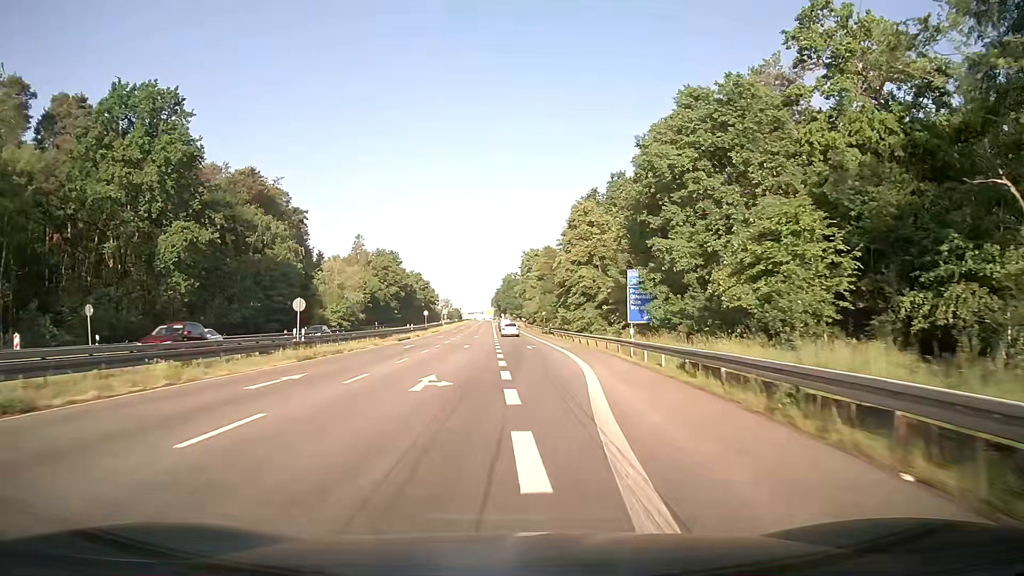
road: secondary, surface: asphalt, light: Day
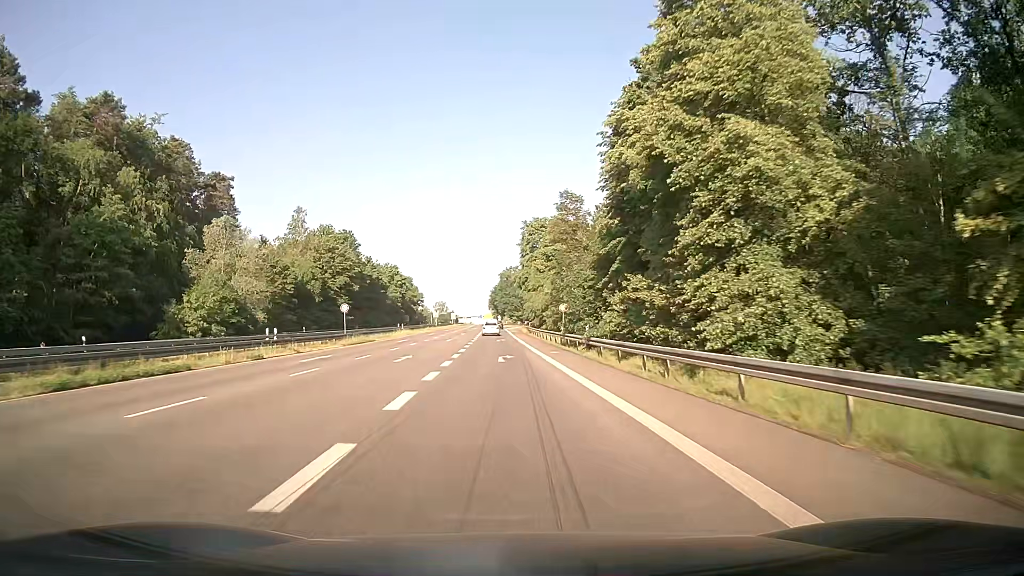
(+0.6, +42.9) m; 0°
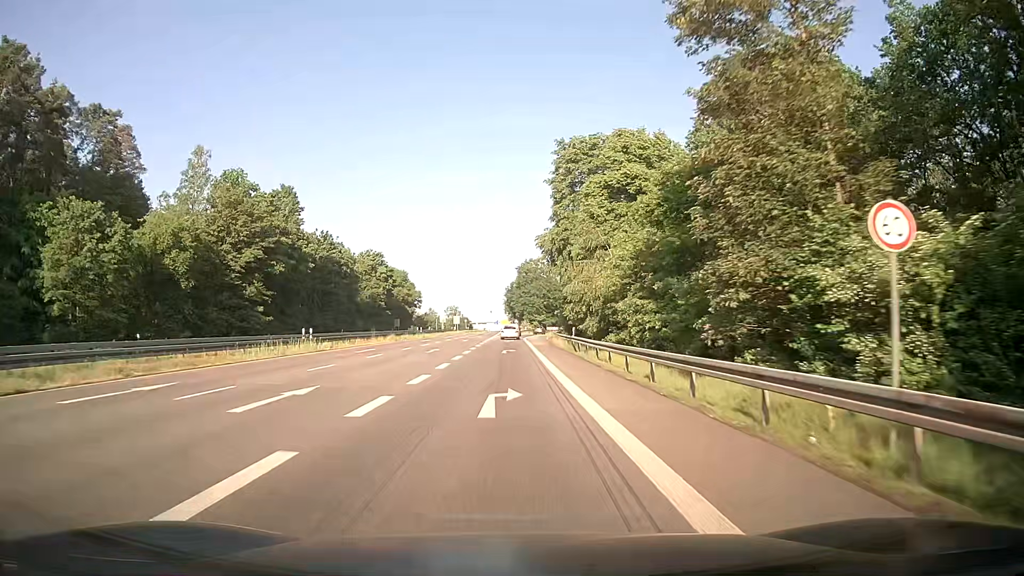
(-0.6, +42.8) m; -2°
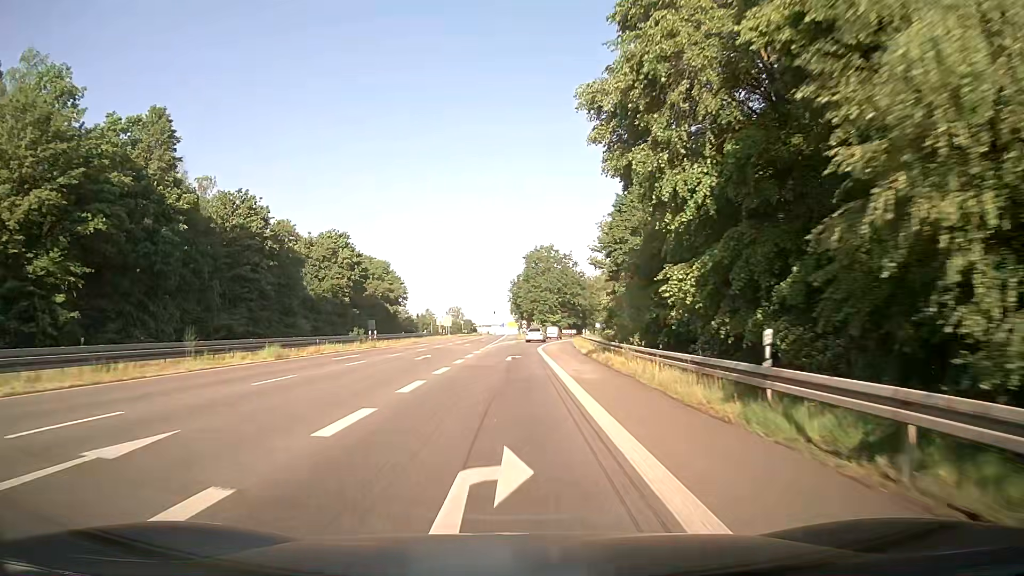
(0.0, +32.0) m; 0°
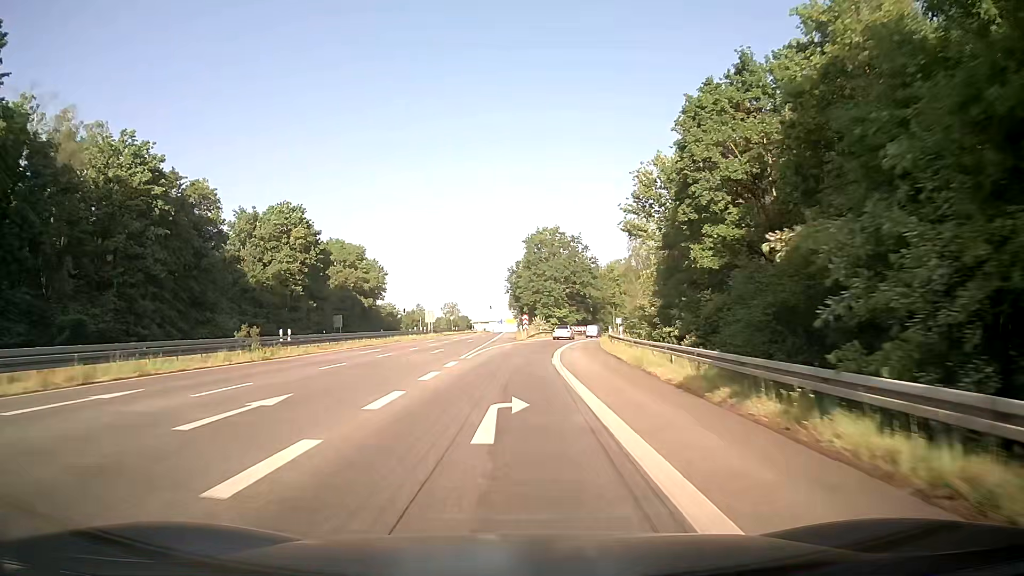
(0.0, +21.3) m; 0°
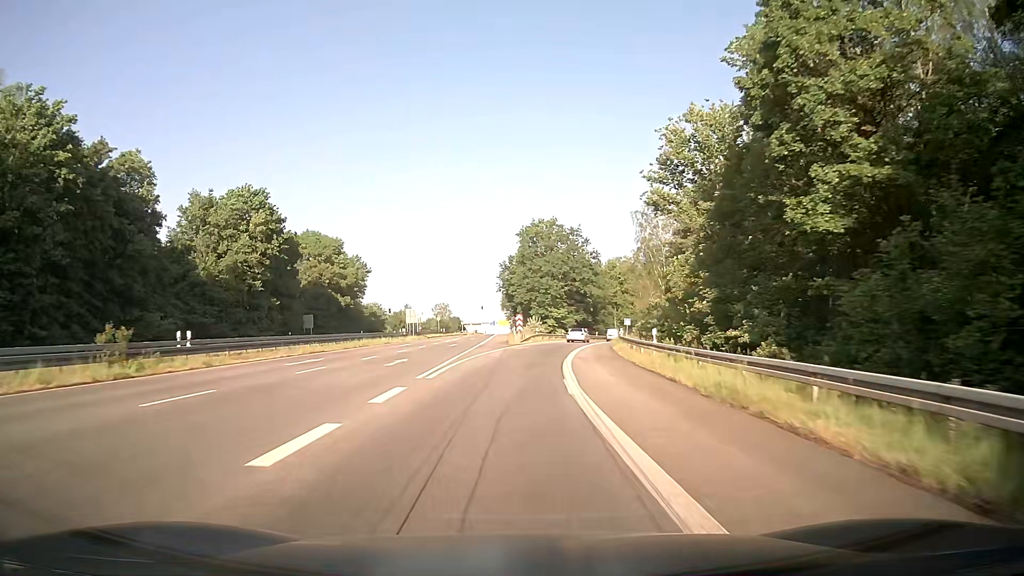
(+0.1, +10.7) m; +1°
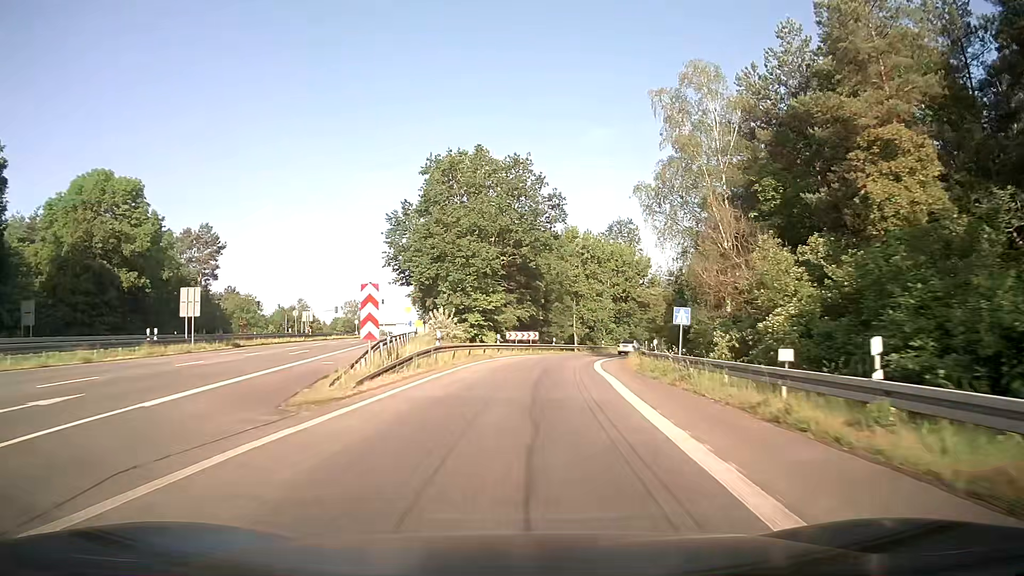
(+1.8, +42.8) m; +6°
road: motorway_link
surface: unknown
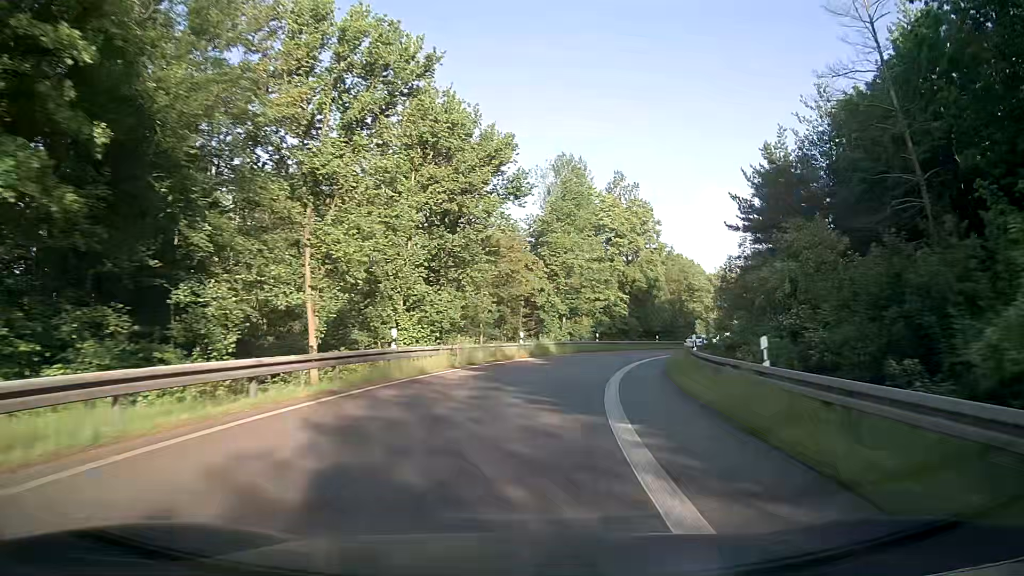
(+6.6, +53.3) m; +16°
(0, +10) (+2, +20) (+4, +30) (+7, +39) (+11, +48) (+15, +57) (+20, +66) (+26, +74) (+33, +81) (+40, +88) m
